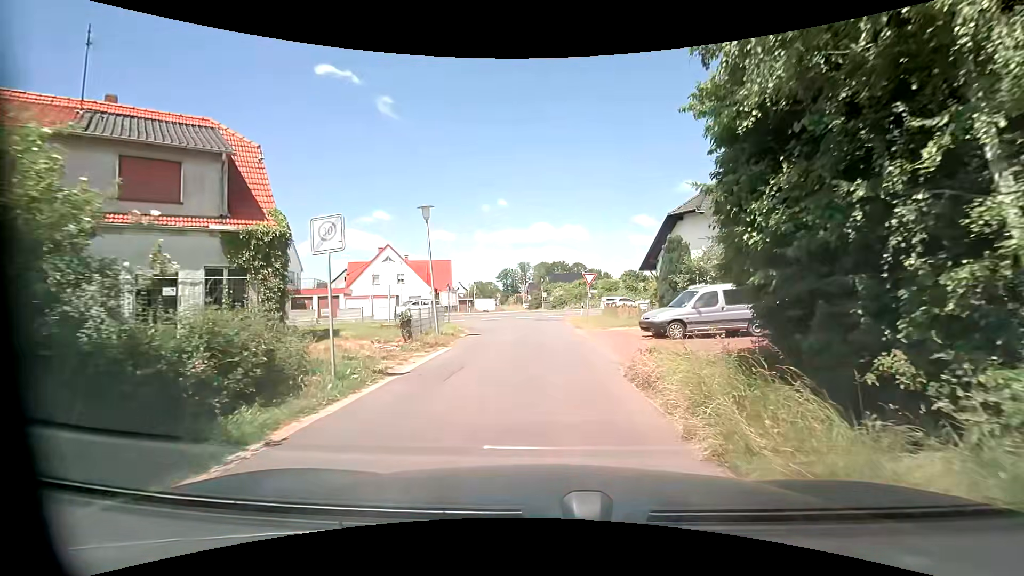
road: residential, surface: asphalt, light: Day
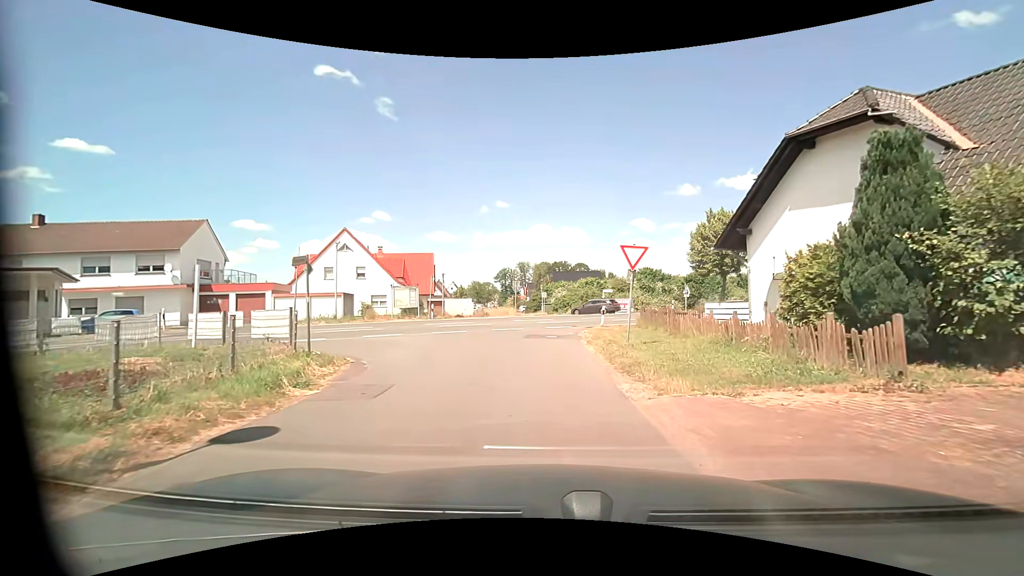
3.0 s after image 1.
(+0.2, +15.4) m; 0°
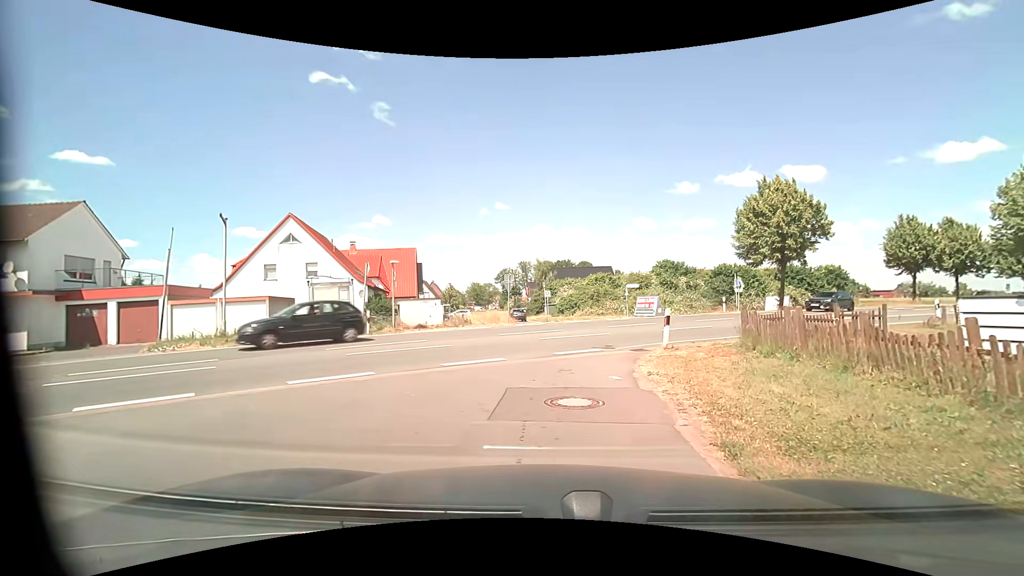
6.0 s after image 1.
(0.0, +12.2) m; -1°
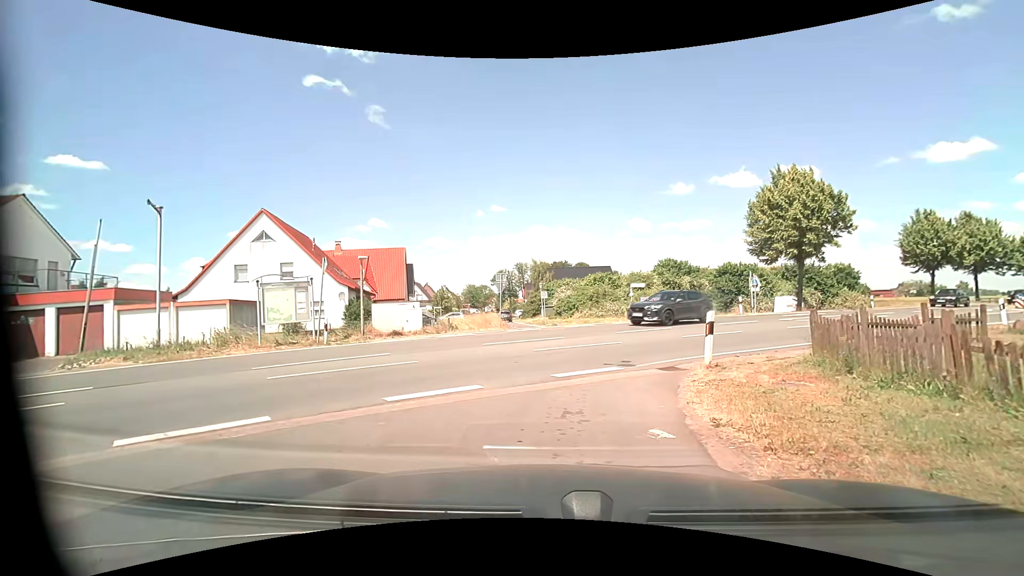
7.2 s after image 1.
(0.0, +3.5) m; +1°
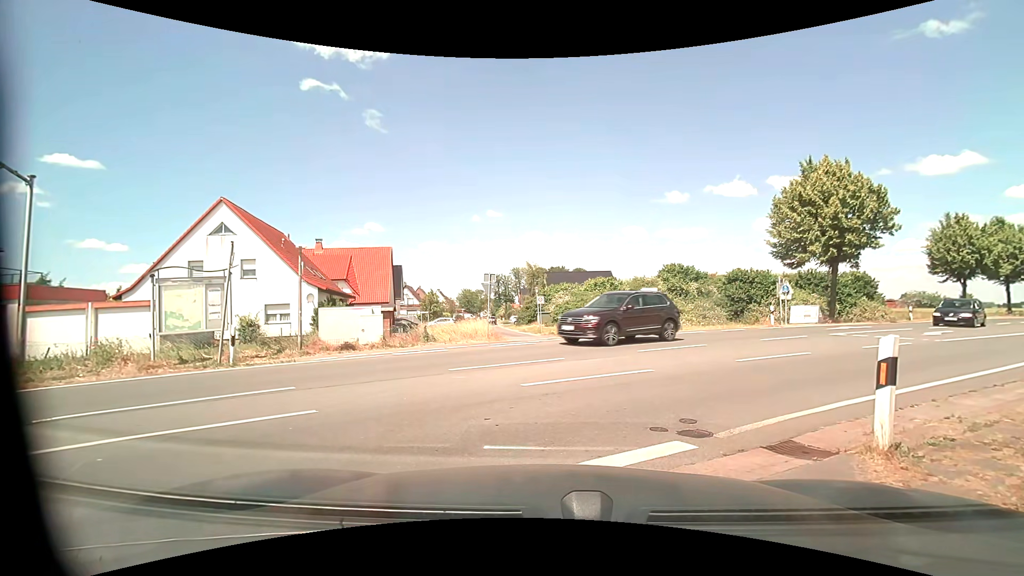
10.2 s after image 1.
(-0.1, +4.5) m; -2°
(+3, +9) (+10, +16) (+18, +22) (+26, +28) (+35, +33) (+43, +39) (+51, +45) (+59, +51) (+67, +57) (+75, +63) m
